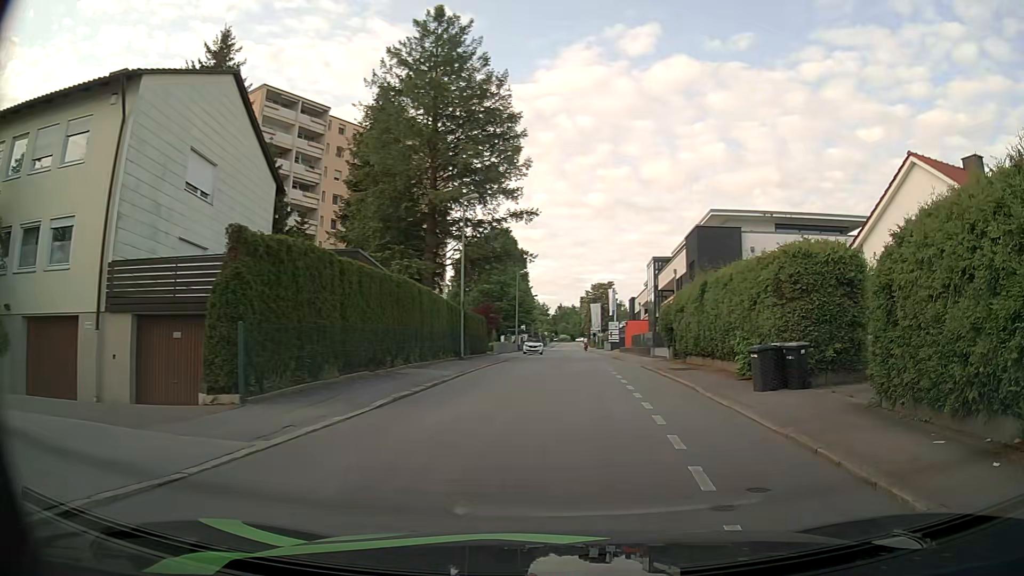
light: Day
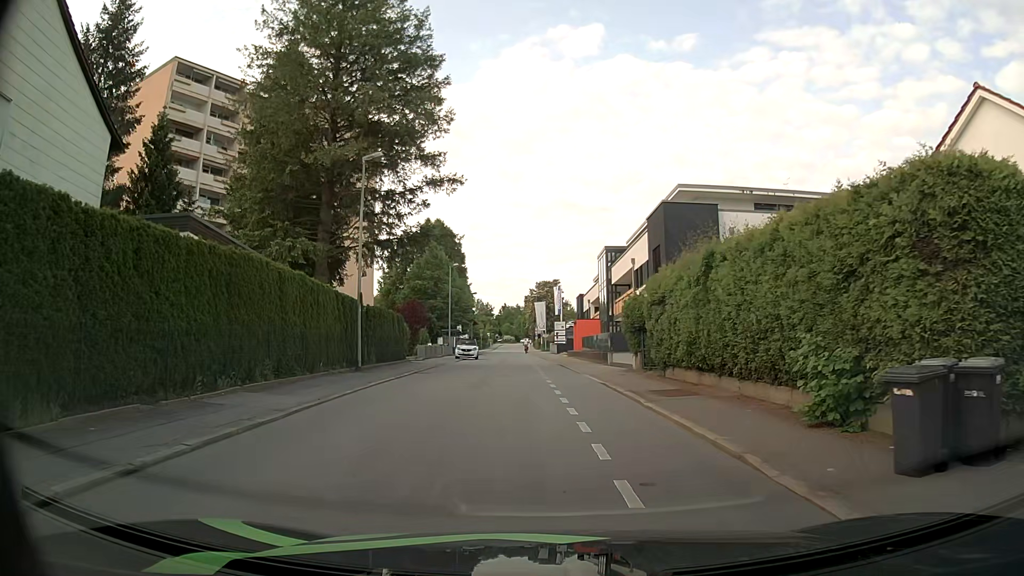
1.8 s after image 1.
(+0.5, +8.5) m; +4°
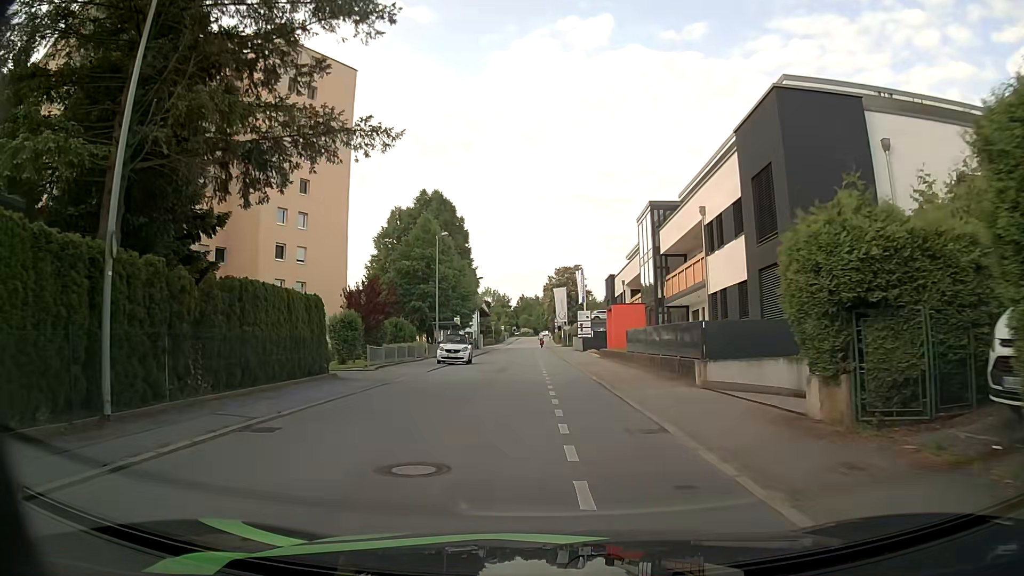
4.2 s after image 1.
(-0.2, +16.2) m; -2°
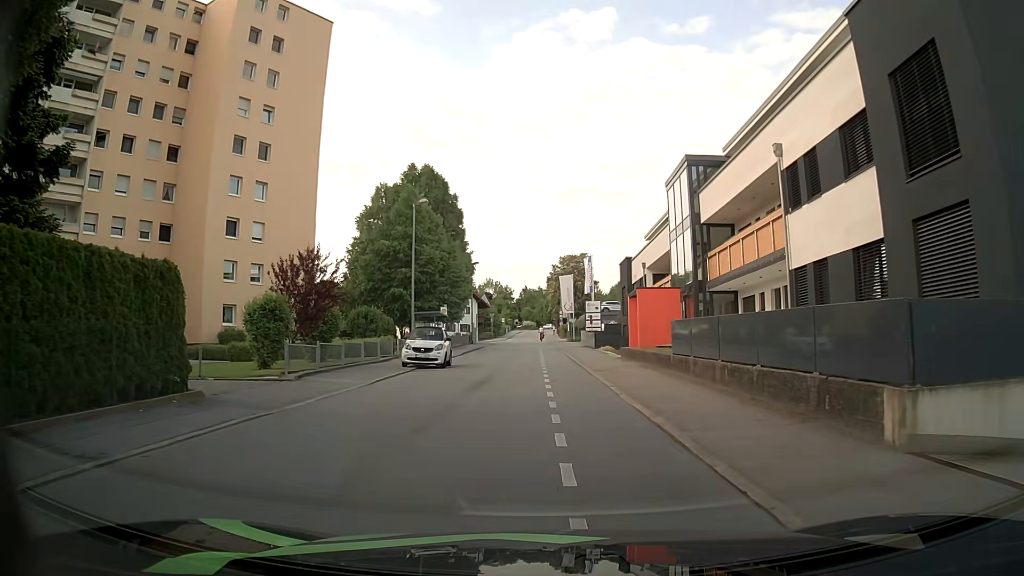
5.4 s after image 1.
(-0.1, +9.4) m; -1°
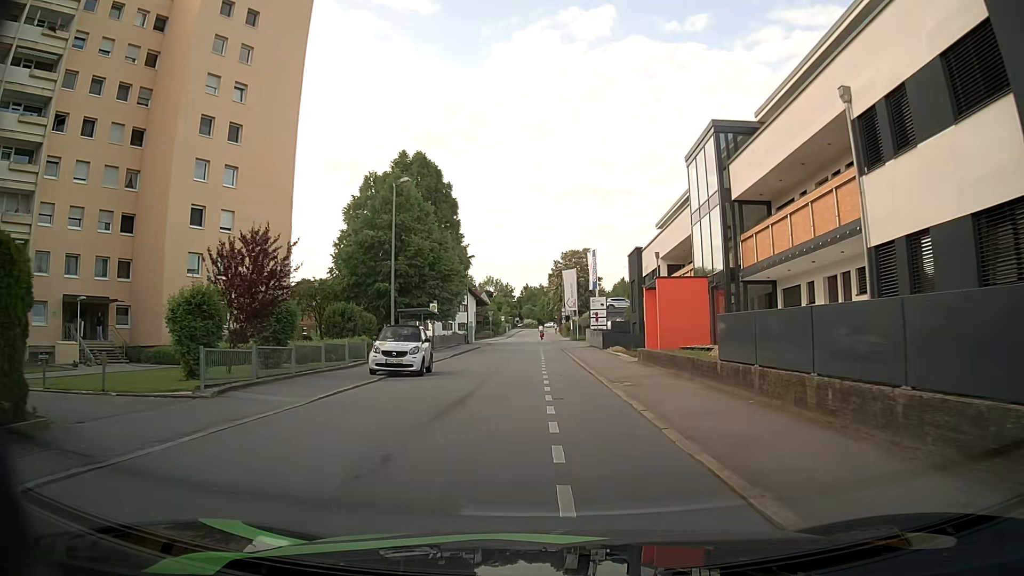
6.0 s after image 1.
(+0.1, +5.0) m; +1°
(0, +10) (0, +20) (0, +30) (-1, +40) (-1, +50) (-1, +60) (-2, +70) (-6, +79) (-13, +86) (-21, +92) m
